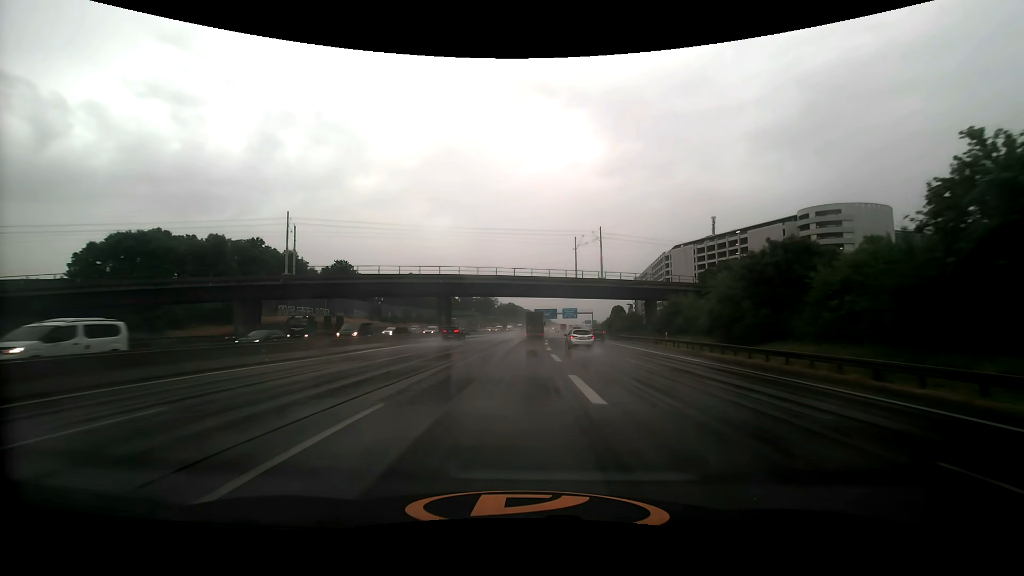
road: motorway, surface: asphalt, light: Day
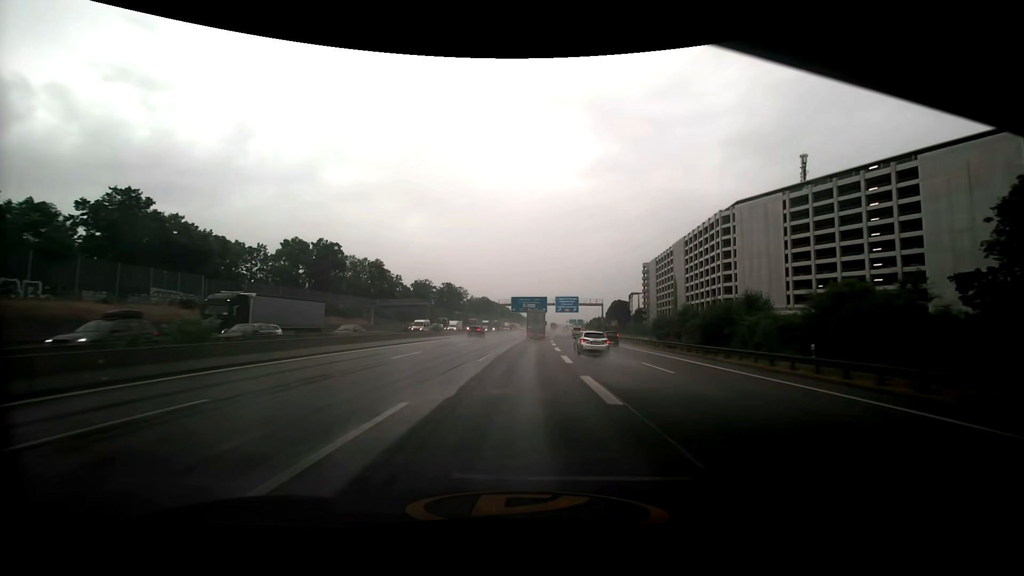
(+1.3, +72.1) m; +3°
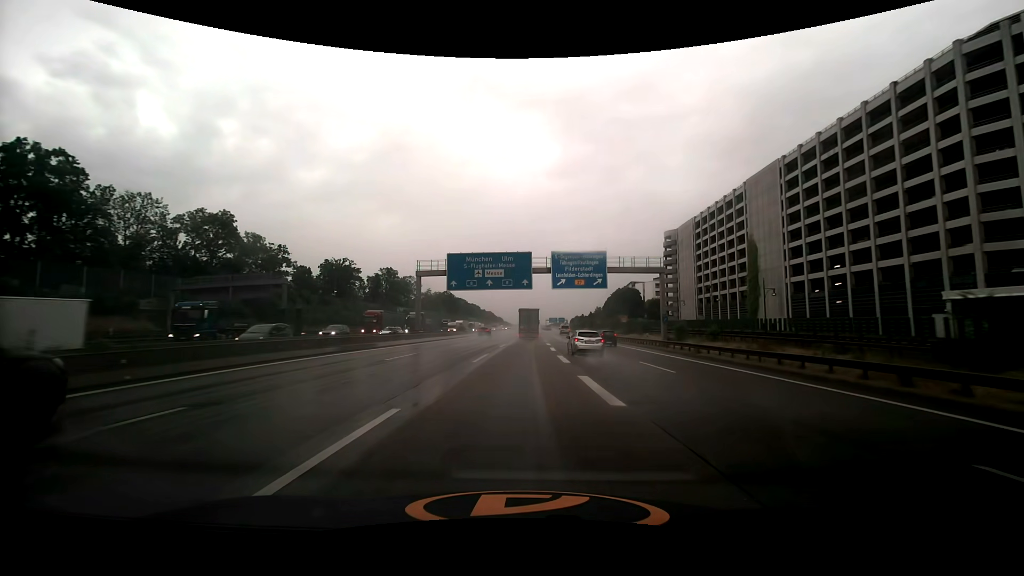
(+1.6, +72.8) m; +3°
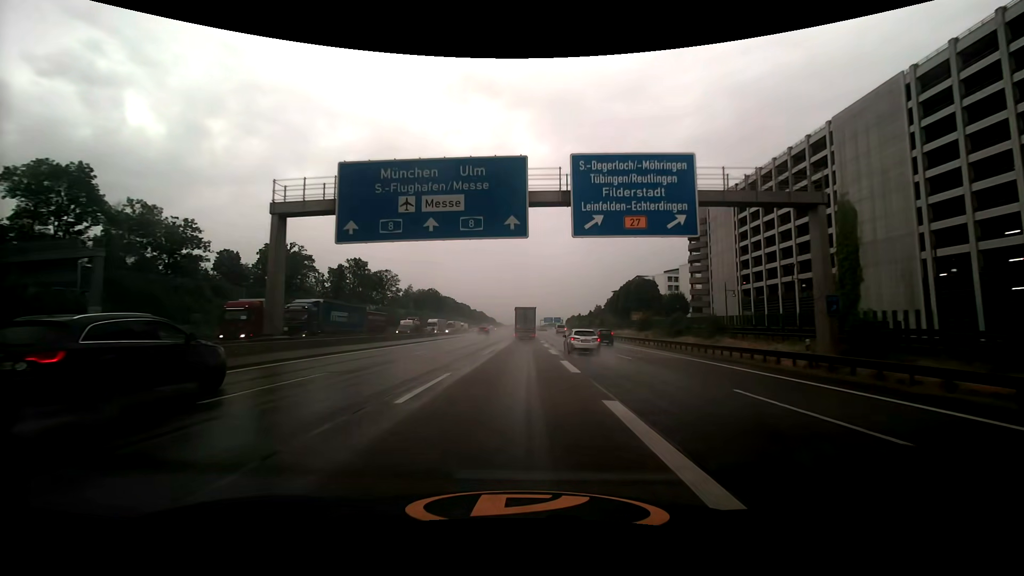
(+0.2, +29.4) m; +1°
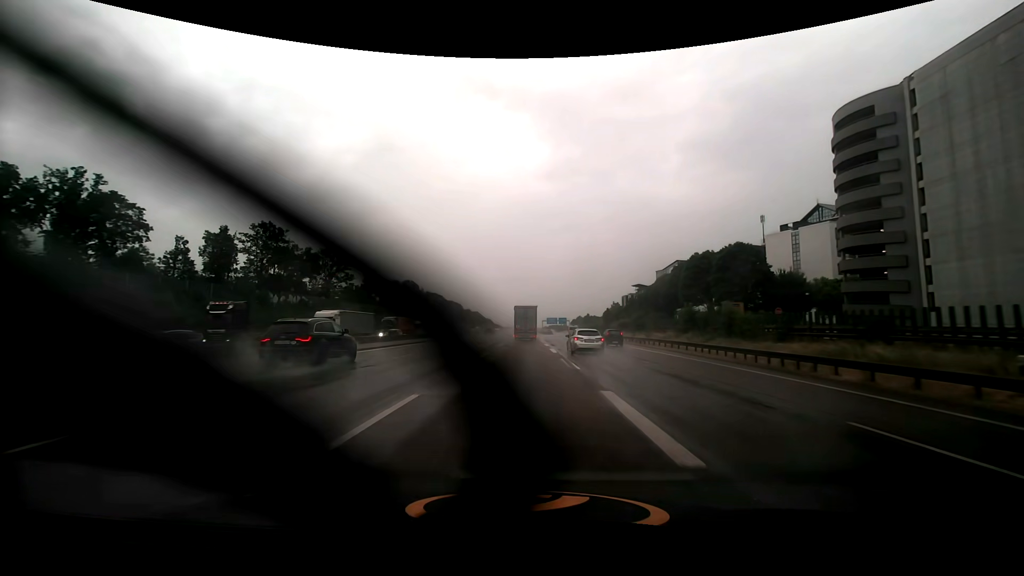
(0.0, +59.1) m; 0°
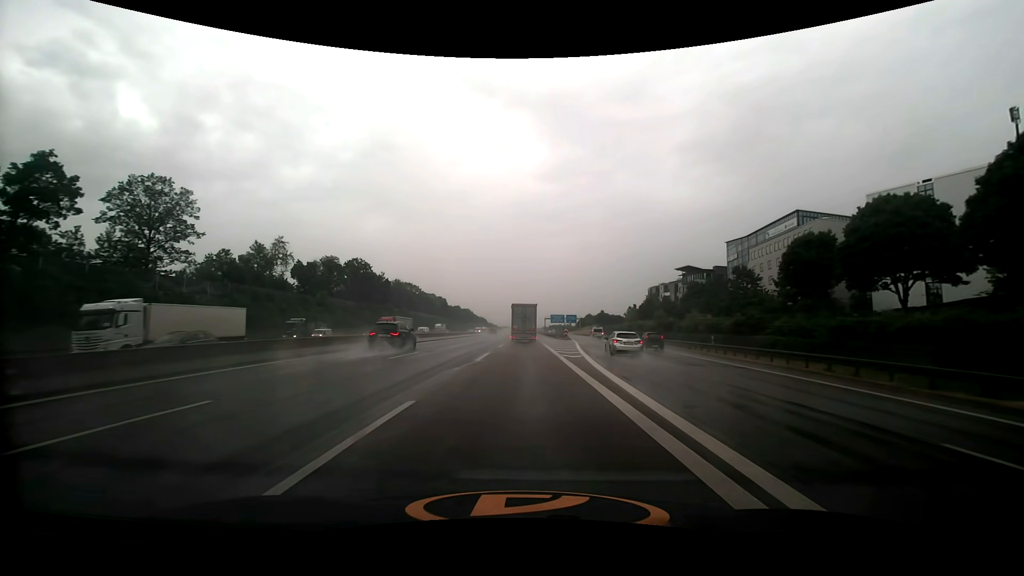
(0.0, +73.2) m; 0°
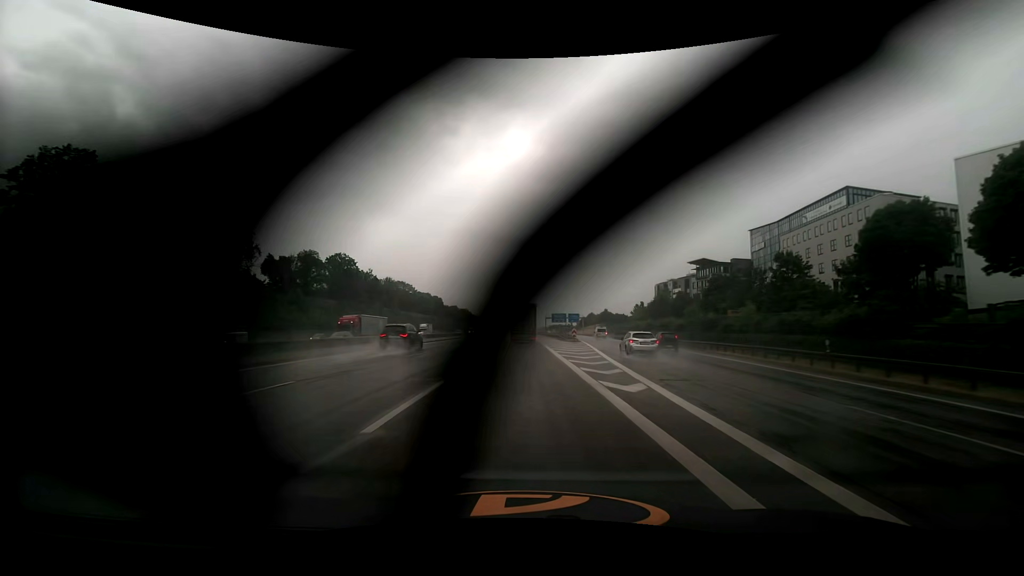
(0.0, +14.6) m; 0°
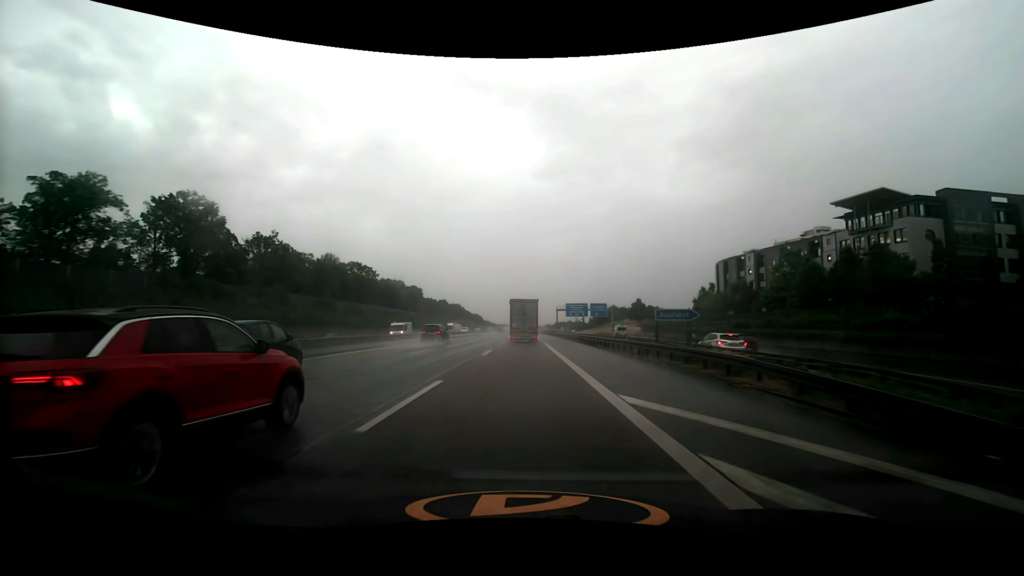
(-0.2, +72.2) m; 0°
(0, +10) (0, +20) (0, +30) (0, +40) (0, +50) (0, +60) (0, +70) (0, +80) (0, +90) (0, +100) m
